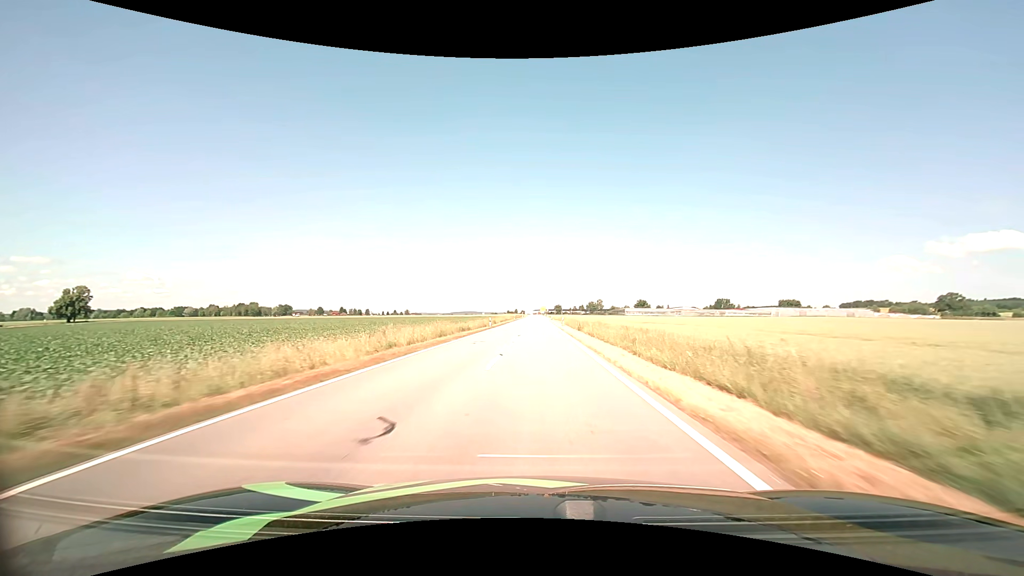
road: tertiary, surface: asphalt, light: Day
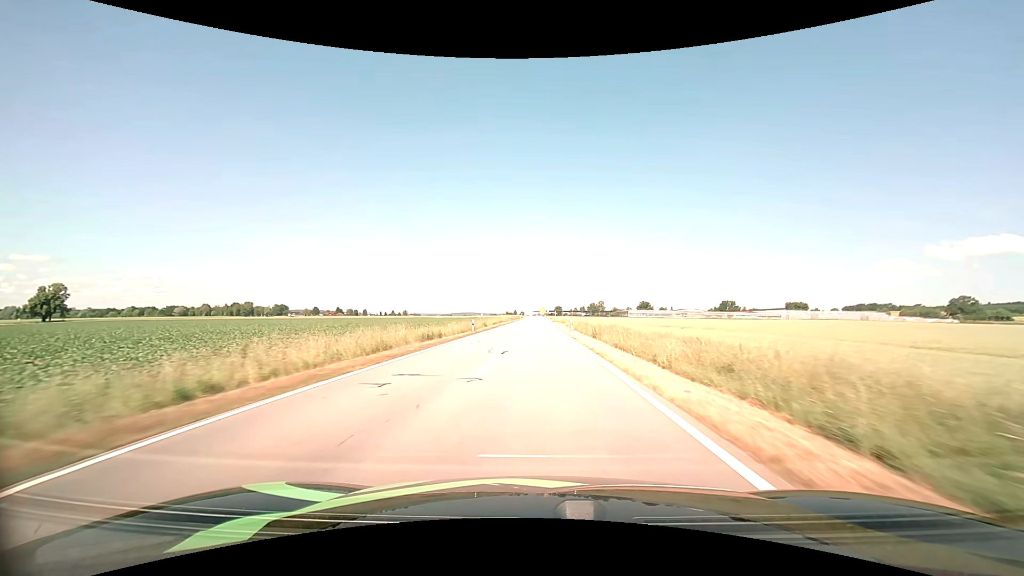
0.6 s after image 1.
(0.0, +13.9) m; 0°
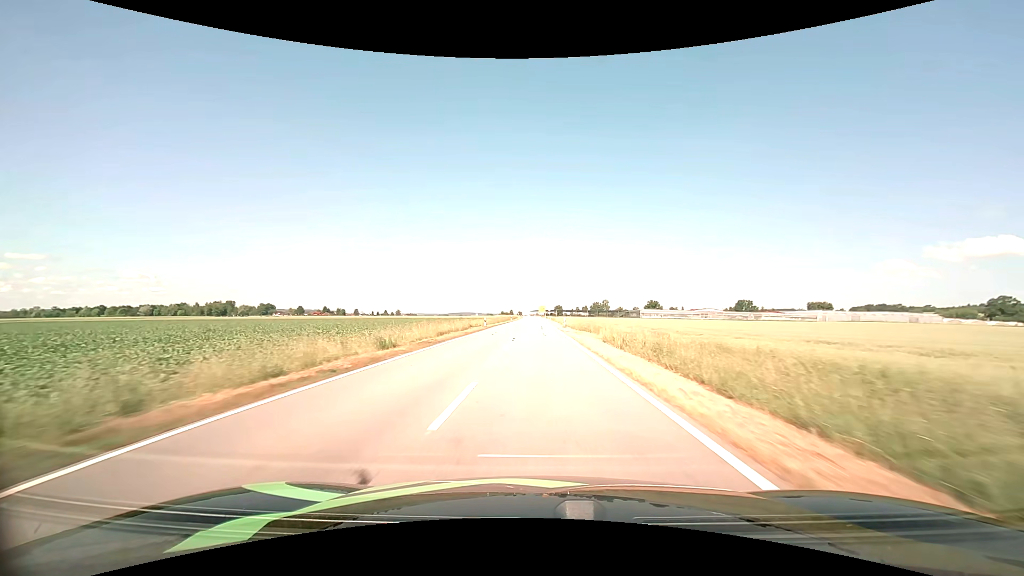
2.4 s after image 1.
(0.0, +42.1) m; 0°
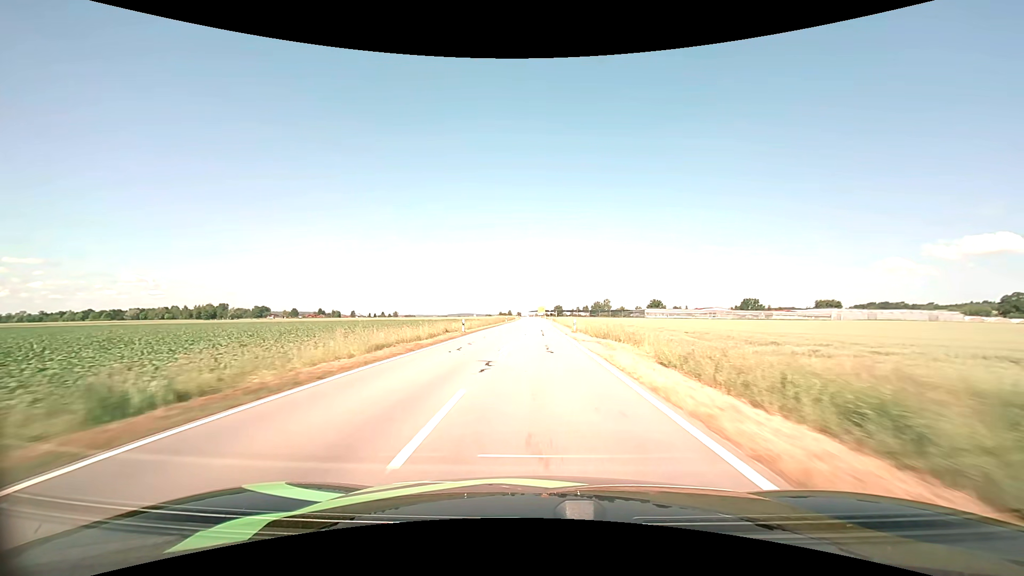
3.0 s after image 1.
(0.0, +14.0) m; 0°
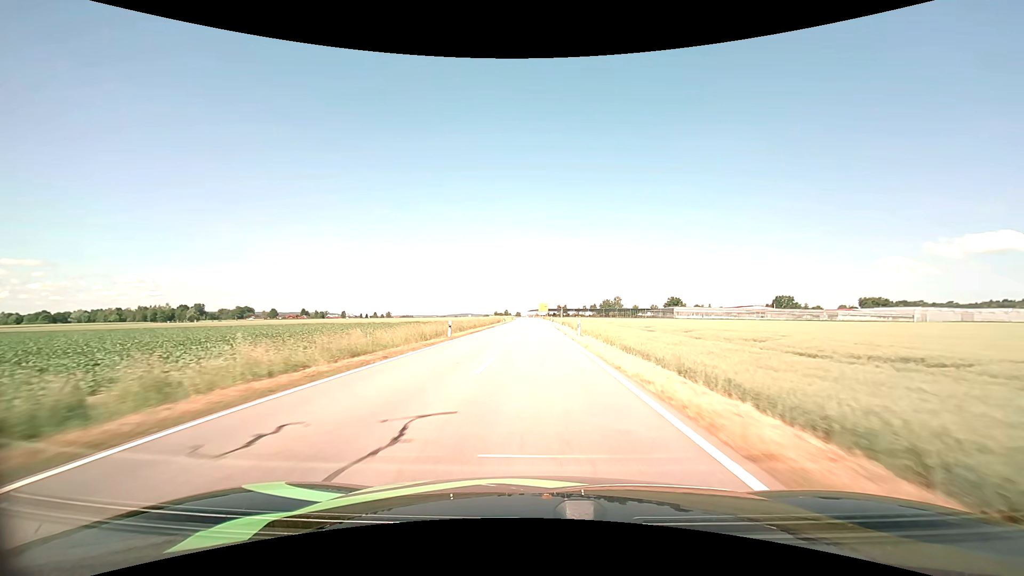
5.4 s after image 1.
(-0.1, +55.2) m; 0°
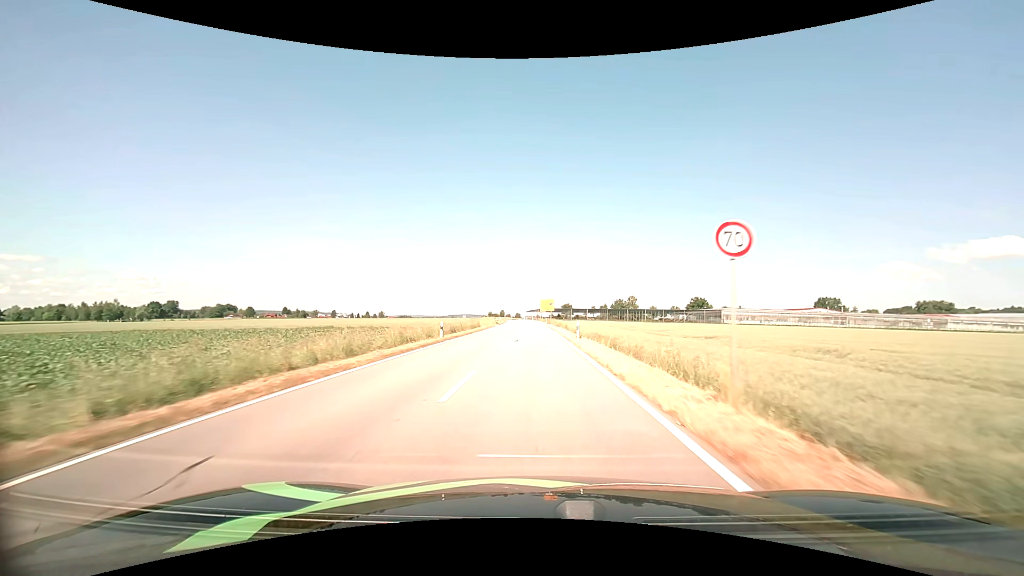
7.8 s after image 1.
(0.0, +53.1) m; 0°
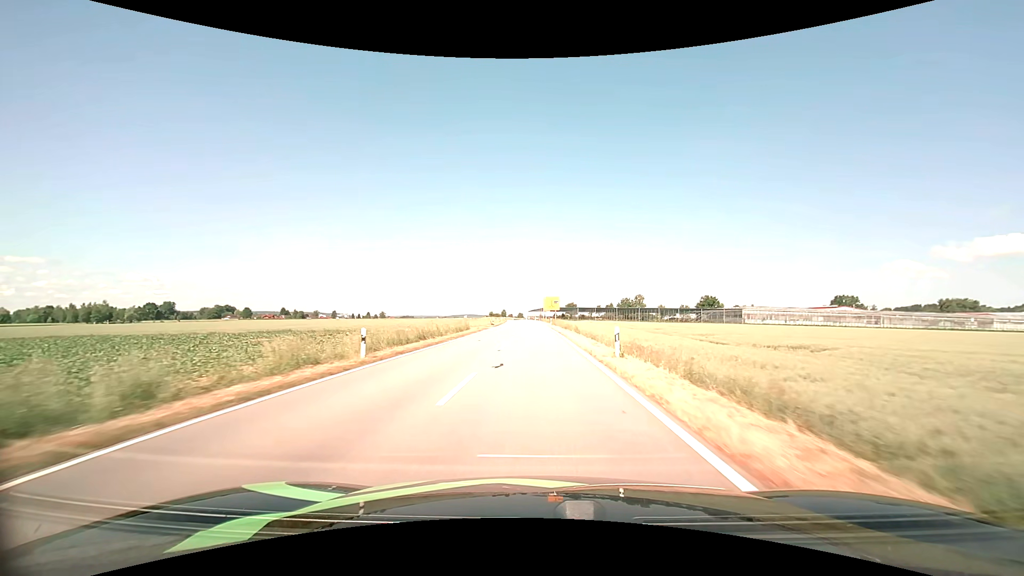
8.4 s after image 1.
(0.0, +13.2) m; 0°
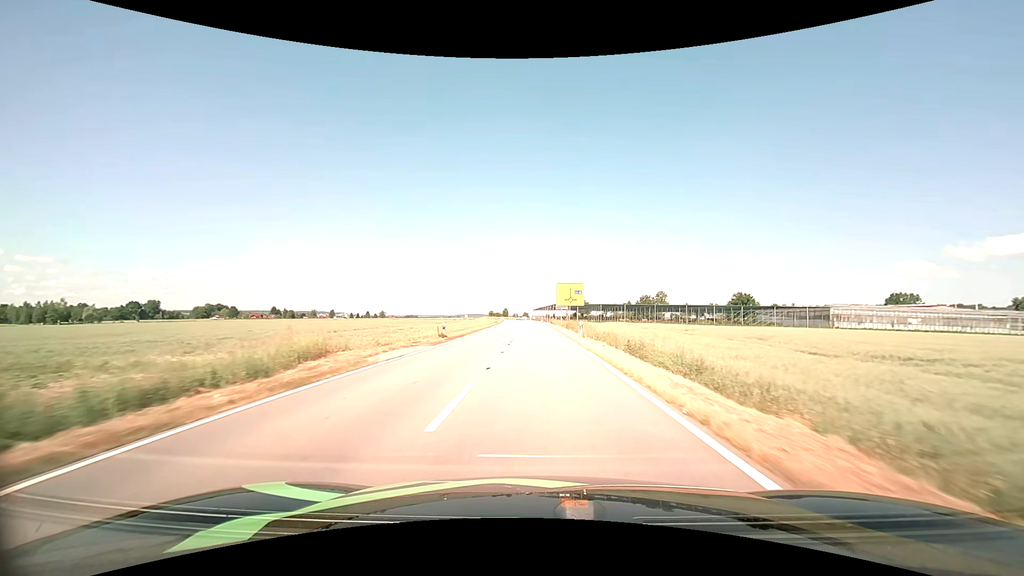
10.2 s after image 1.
(-0.4, +39.0) m; -1°
(0, +10) (0, +20) (0, +30) (0, +40) (0, +50) (-1, +60) (-1, +70) (-1, +80) (-2, +90) (-2, +100) m
